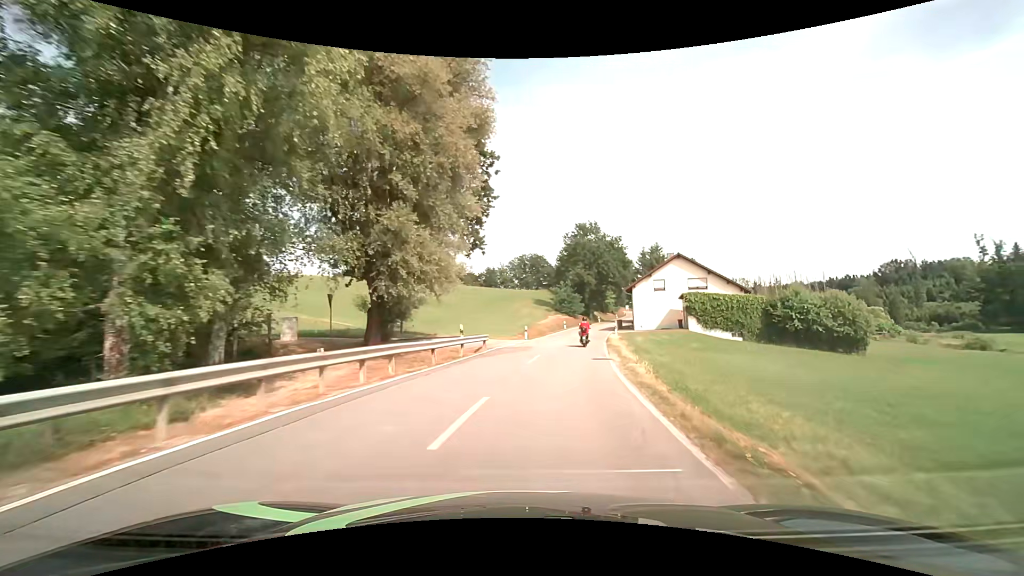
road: tertiary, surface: asphalt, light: Day
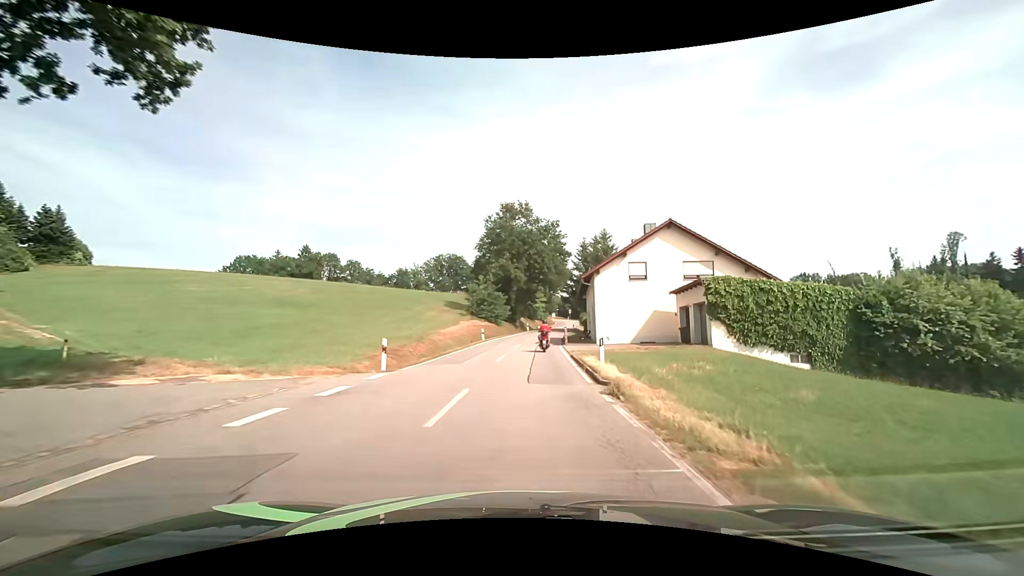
(+2.1, +22.5) m; +9°
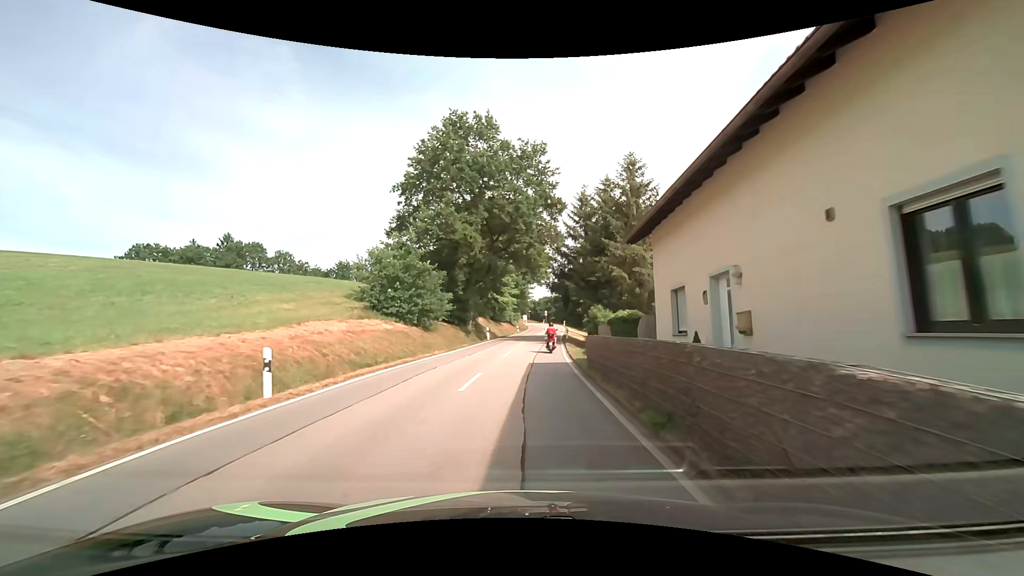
(+1.2, +32.2) m; +4°
(0, +10) (0, +20) (+1, +30) (+2, +40) (+3, +50) (+4, +60) (+5, +70) (+6, +80) (+6, +90) (+7, +100) m
